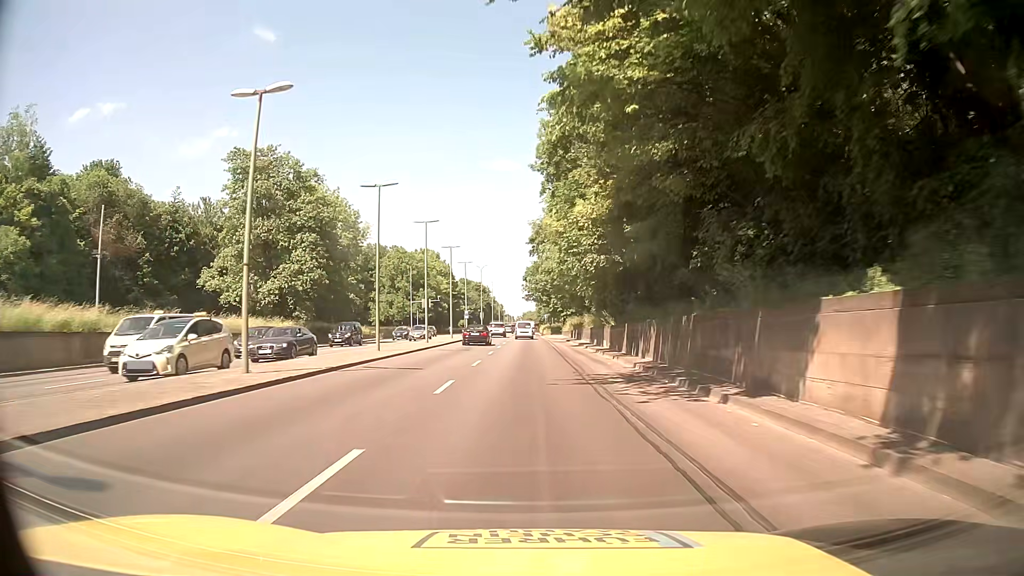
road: trunk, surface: asphalt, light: Day
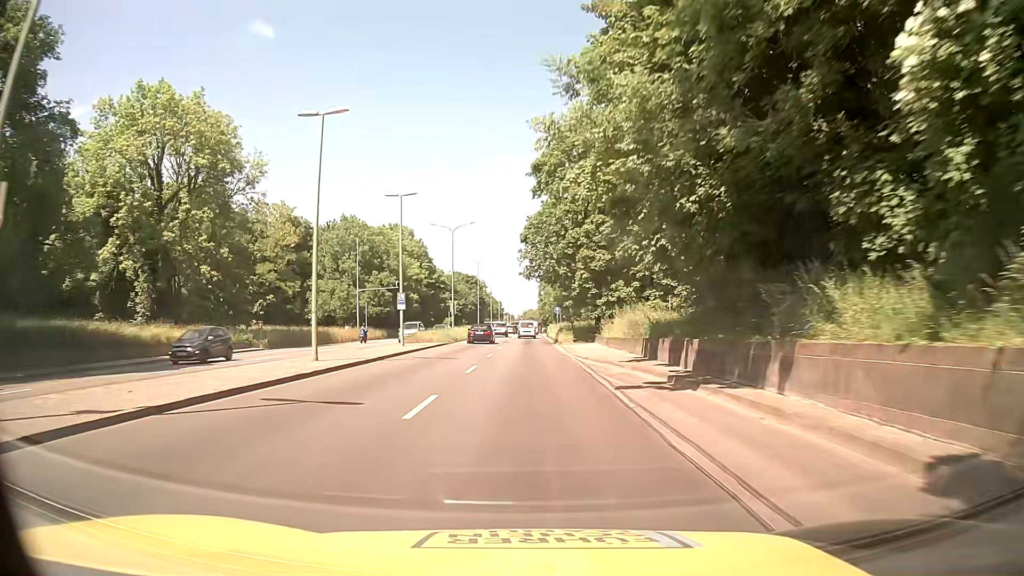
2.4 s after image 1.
(0.0, +39.9) m; 0°
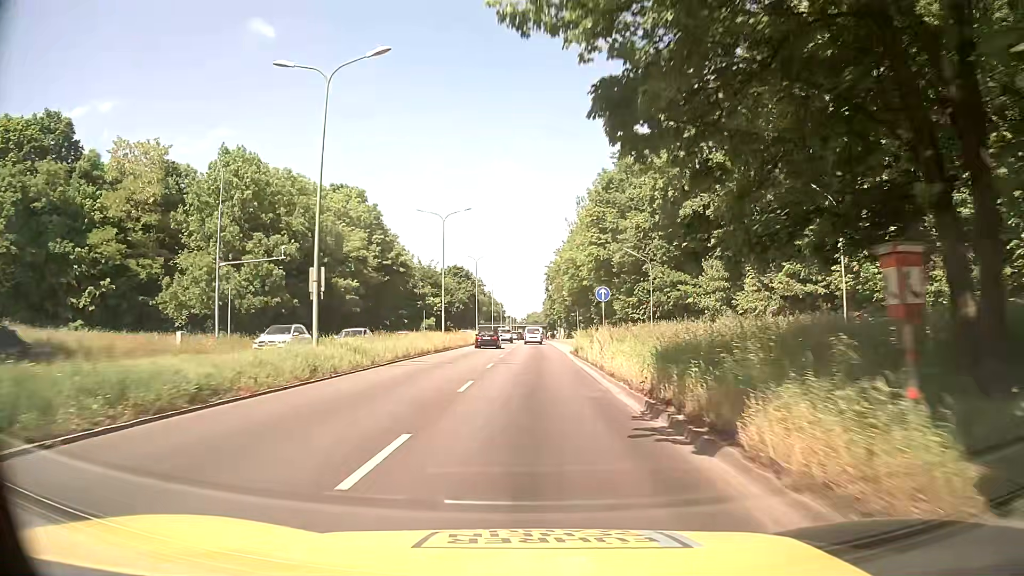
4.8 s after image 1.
(0.0, +40.1) m; 0°
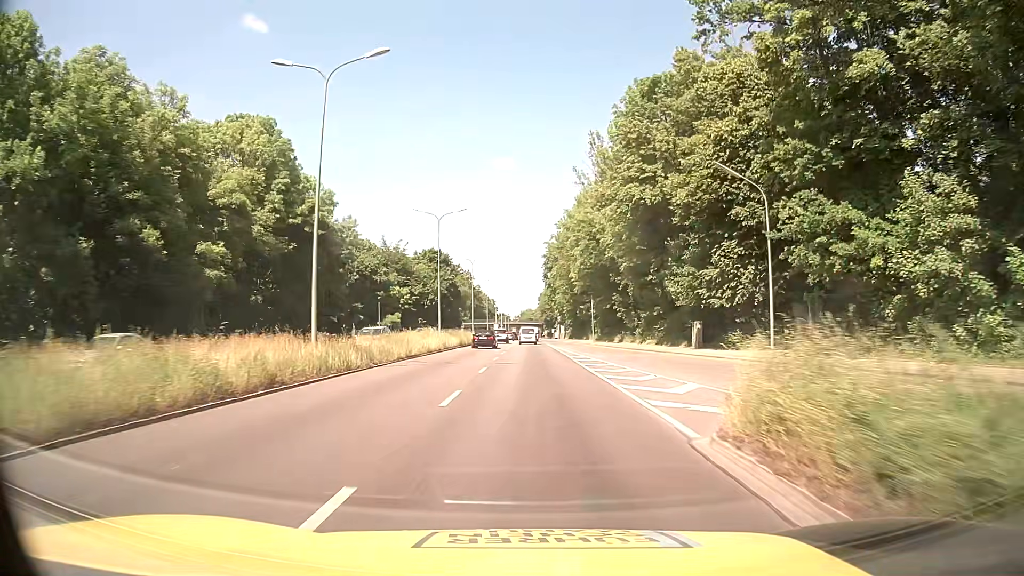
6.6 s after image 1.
(+0.1, +30.1) m; 0°
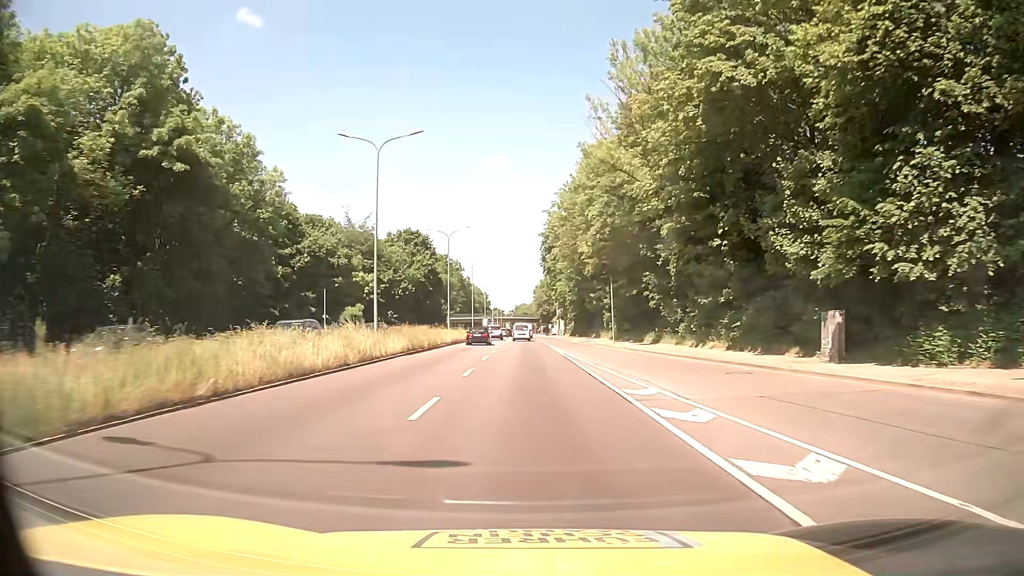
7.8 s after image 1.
(+0.1, +20.1) m; 0°
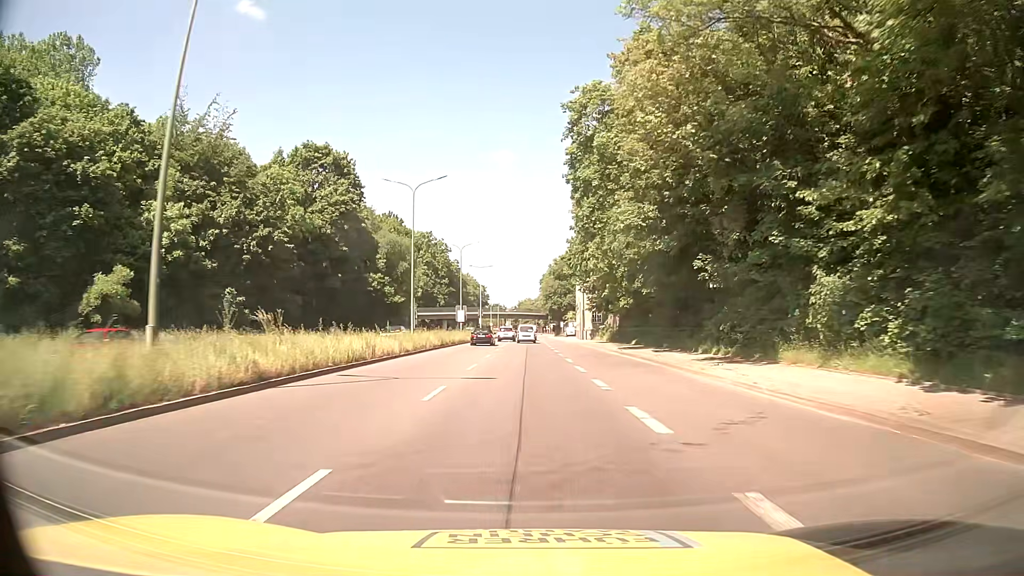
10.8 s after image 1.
(-0.2, +50.5) m; -1°
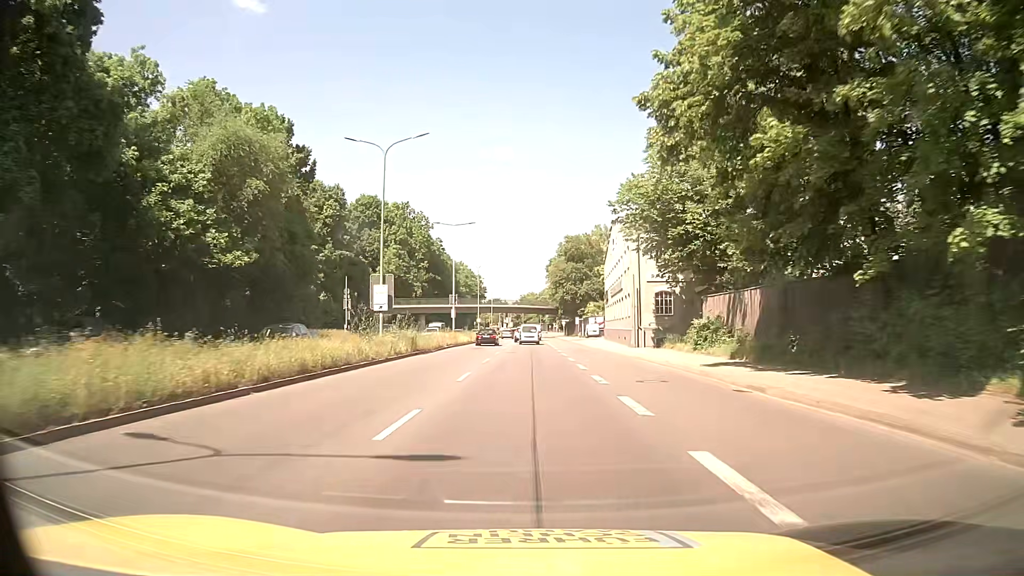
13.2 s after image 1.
(0.0, +40.5) m; 0°
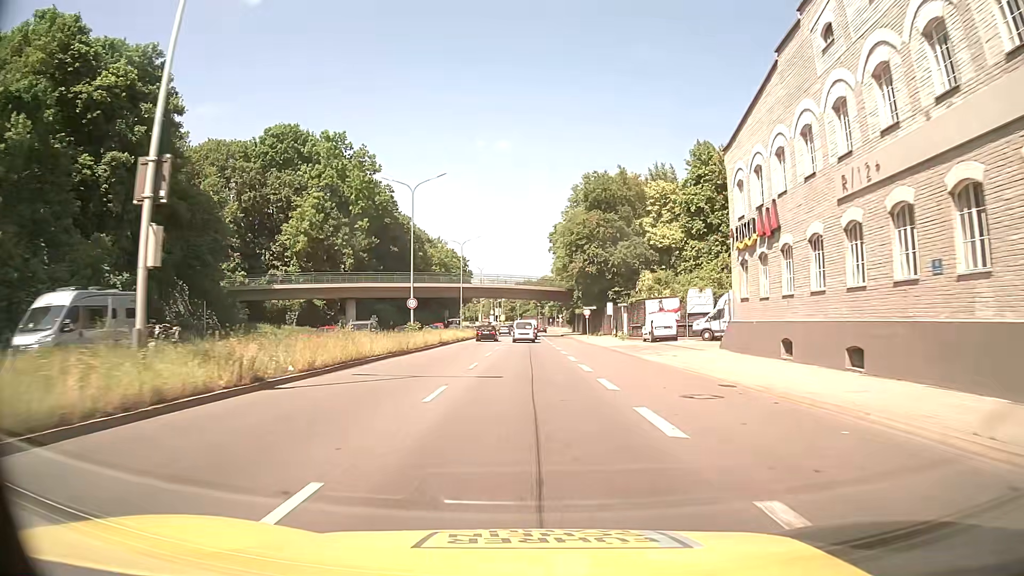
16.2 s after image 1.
(0.0, +50.5) m; 0°
(0, +10) (0, +20) (0, +30) (0, +40) (0, +50) (0, +60) (0, +70) (0, +80) (0, +90) (0, +100) m
